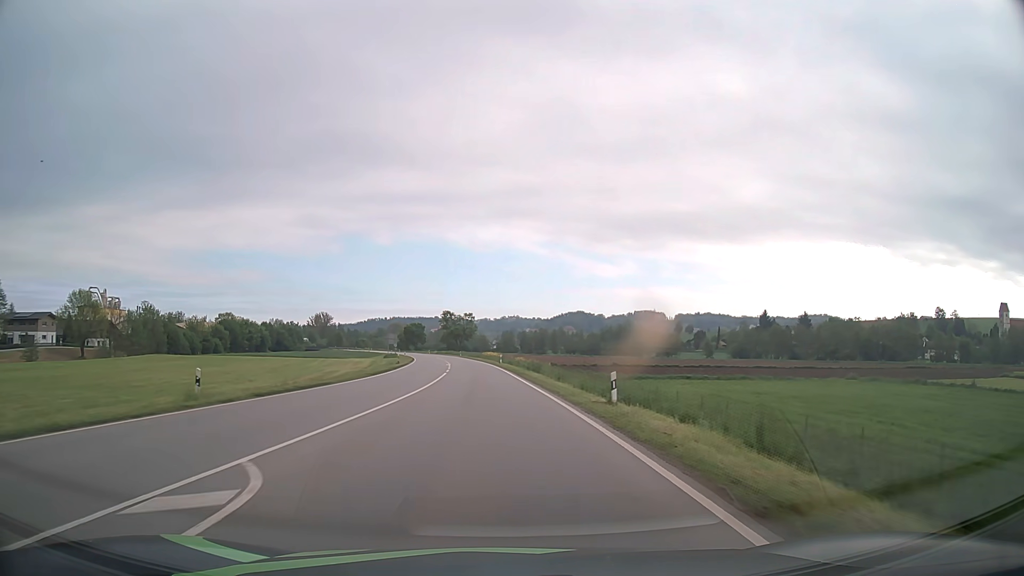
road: secondary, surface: asphalt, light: Day
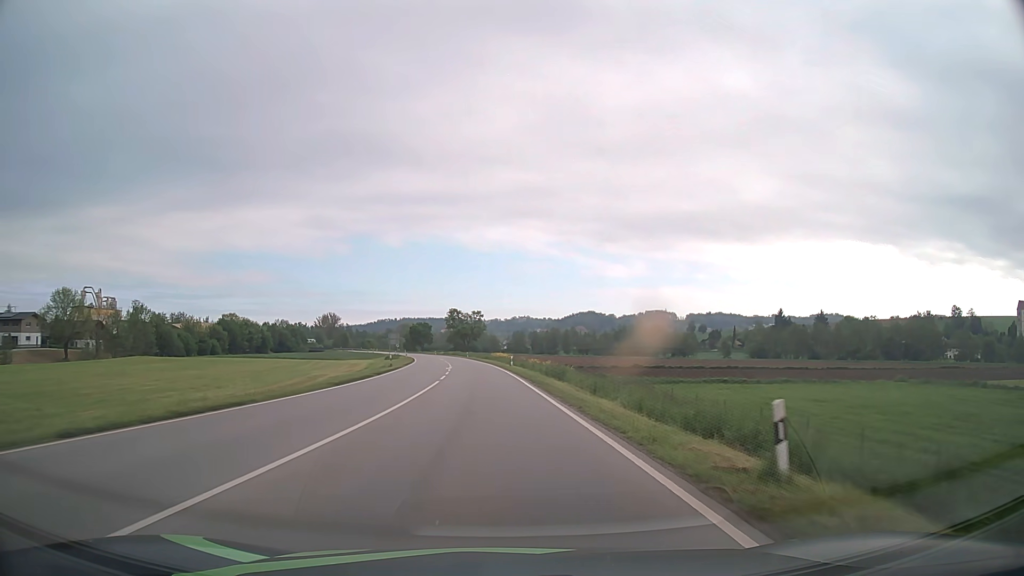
(-0.1, +10.2) m; -1°
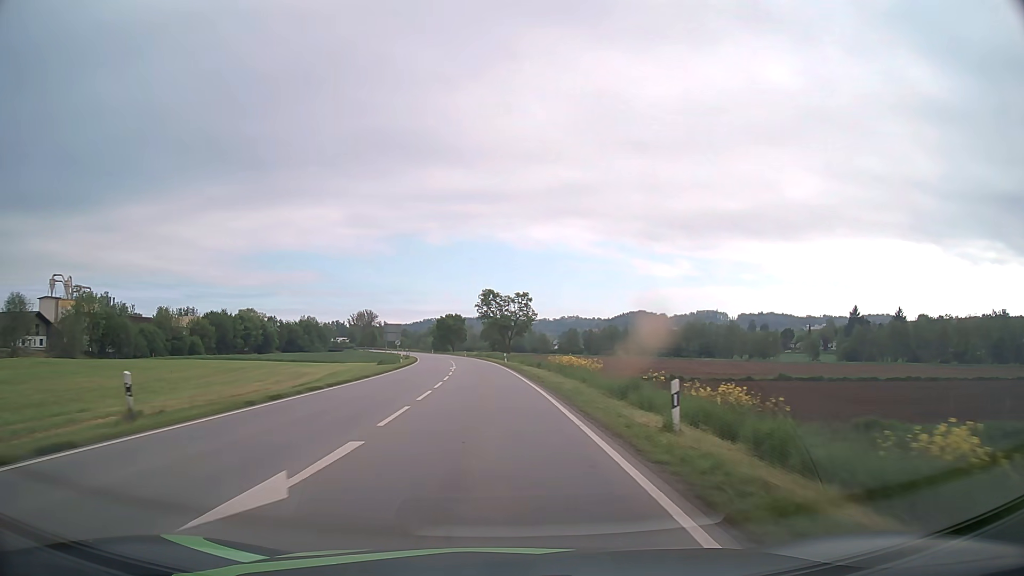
(-1.5, +44.5) m; -4°
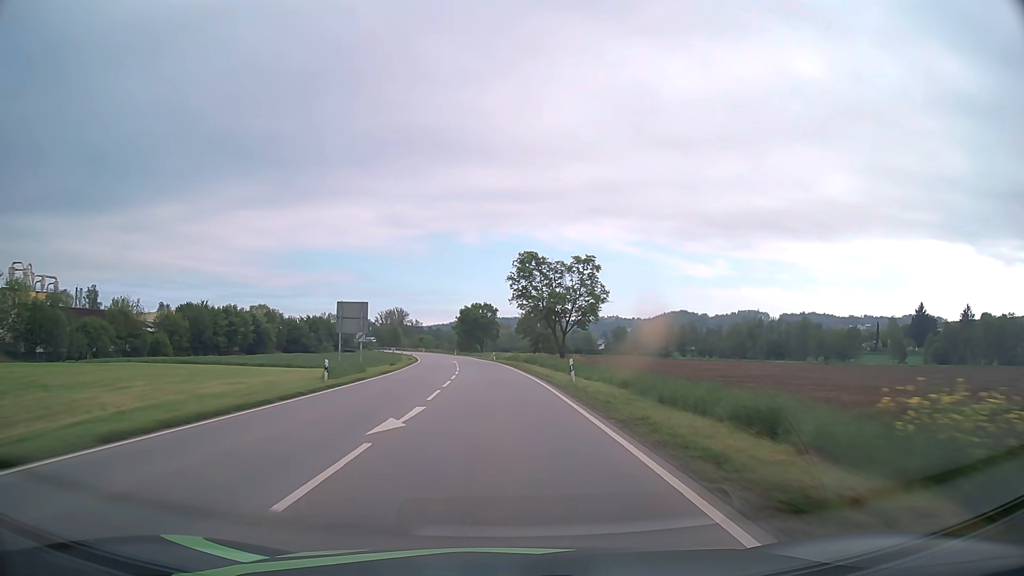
(-1.1, +36.9) m; -3°
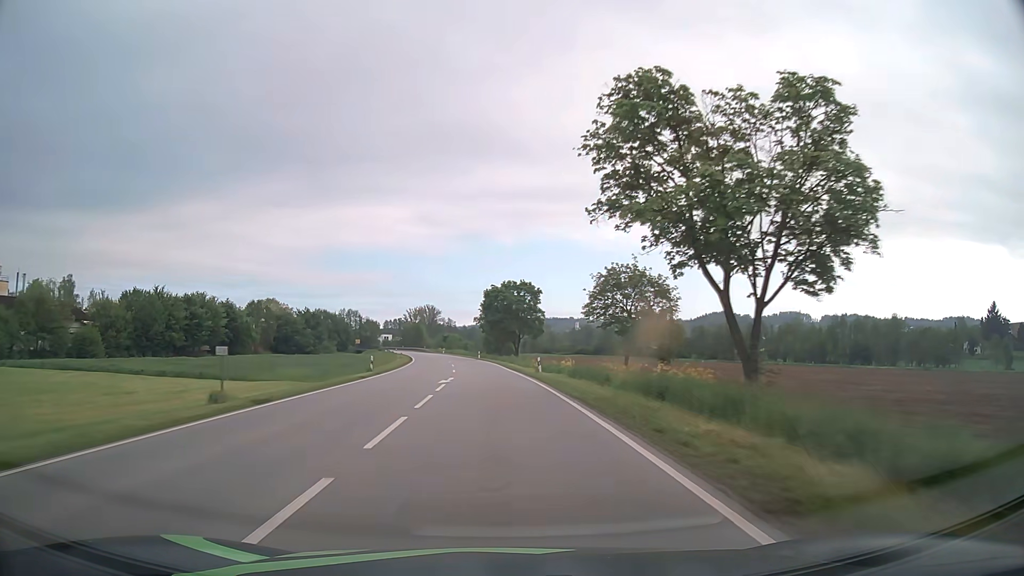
(-1.1, +39.1) m; -3°
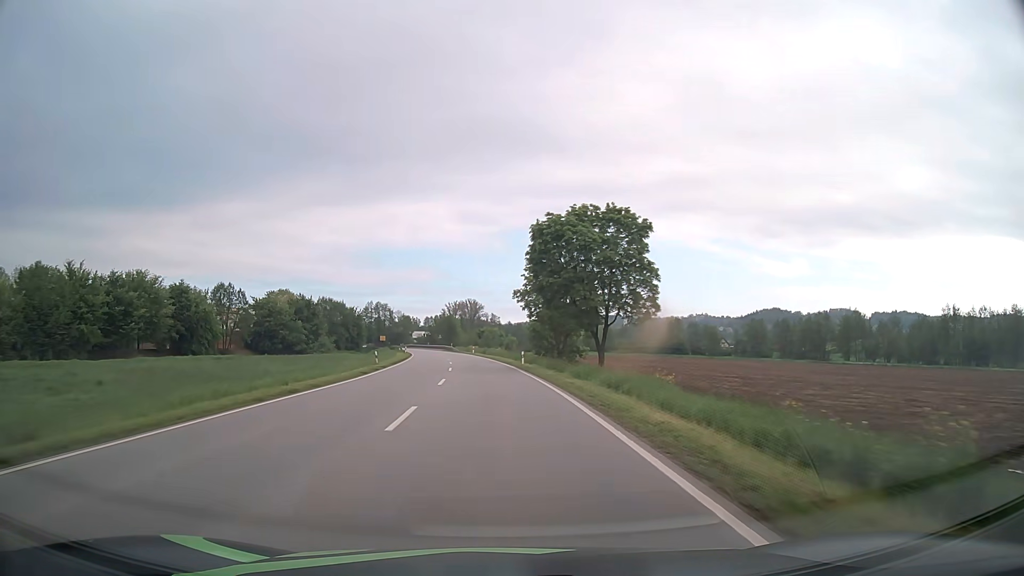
(-1.4, +40.7) m; -4°
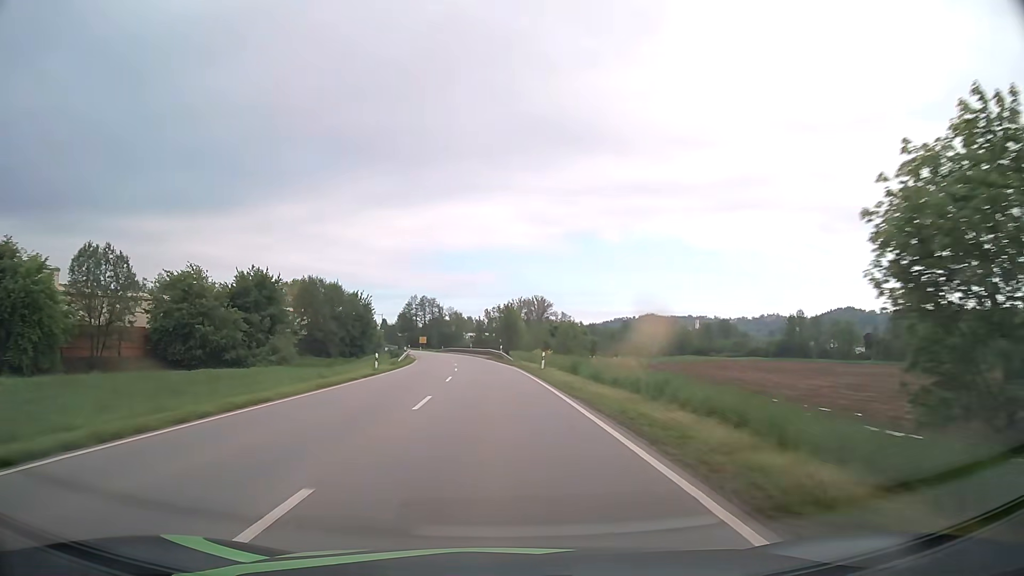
(-2.7, +56.4) m; -5°
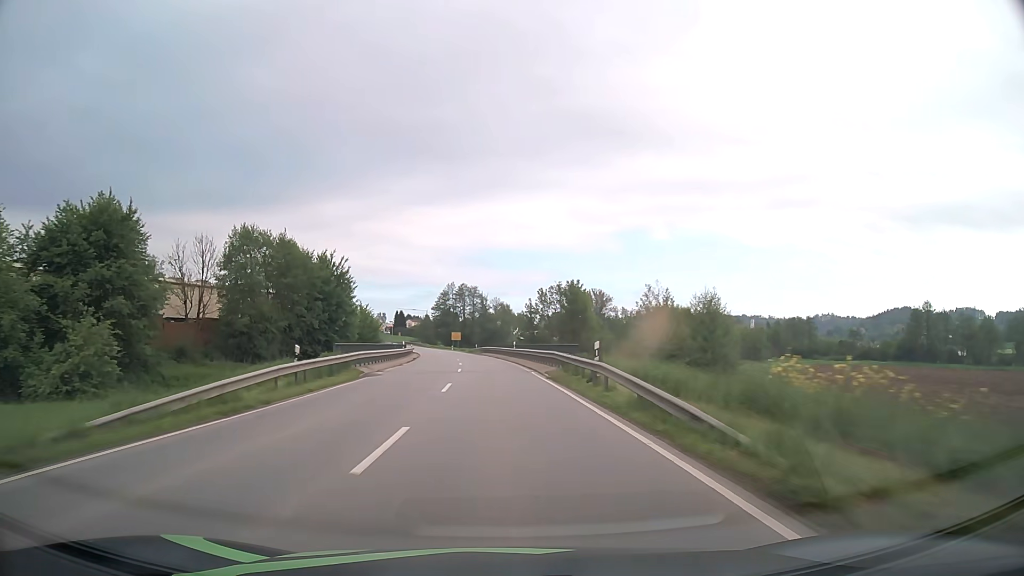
(-1.7, +43.4) m; -4°
(0, +10) (0, +20) (-1, +30) (-1, +40) (-2, +50) (-3, +60) (-4, +70) (-5, +80) (-6, +90) (-8, +100) m
